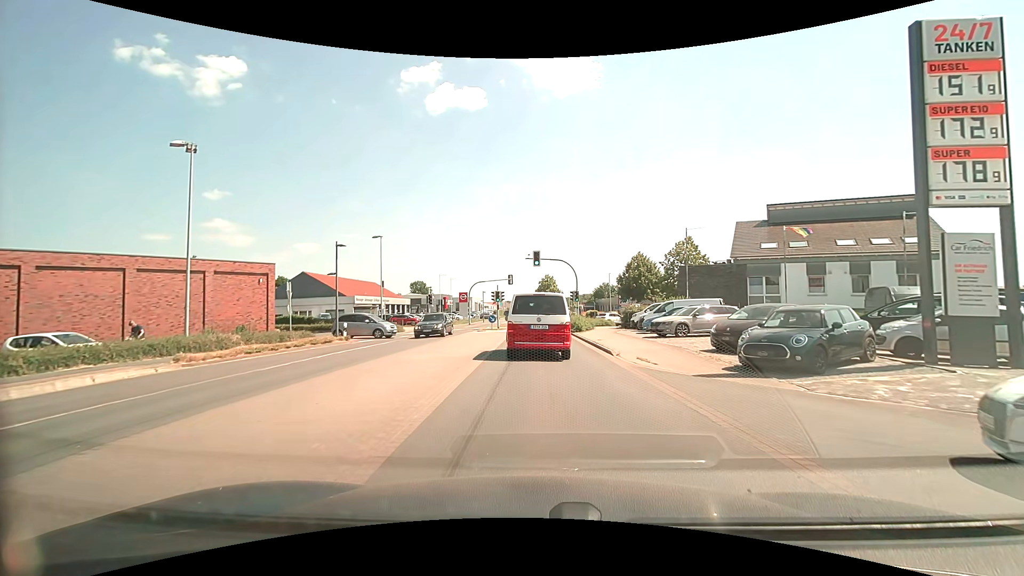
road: secondary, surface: asphalt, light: Day
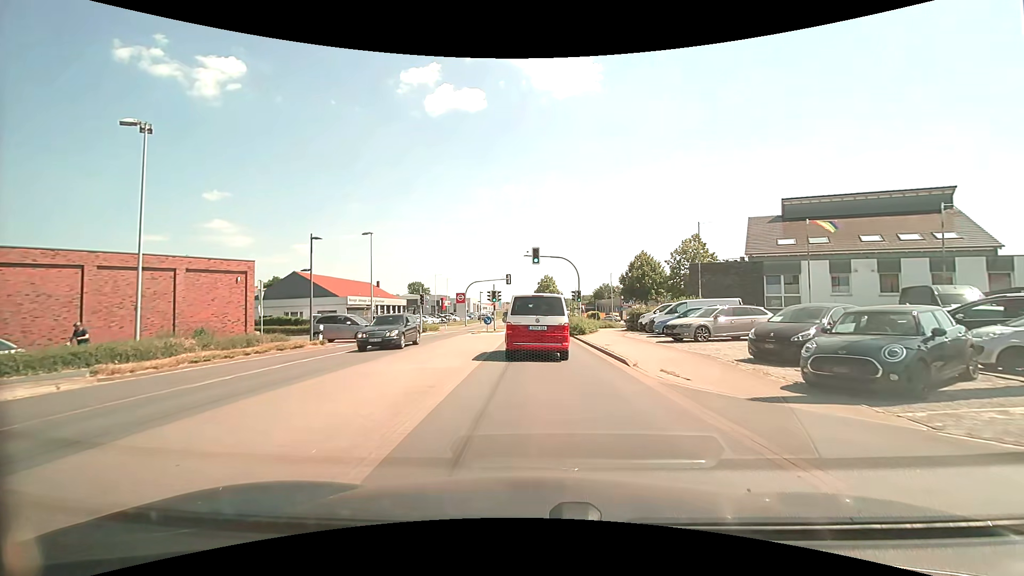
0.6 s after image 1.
(0.0, +2.9) m; -1°
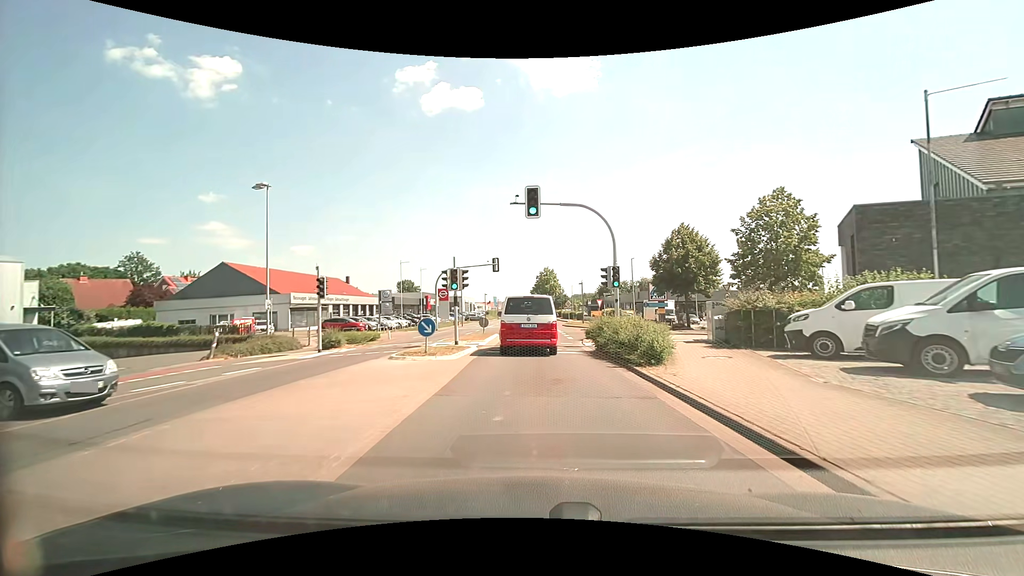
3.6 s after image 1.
(+0.2, +19.5) m; +1°
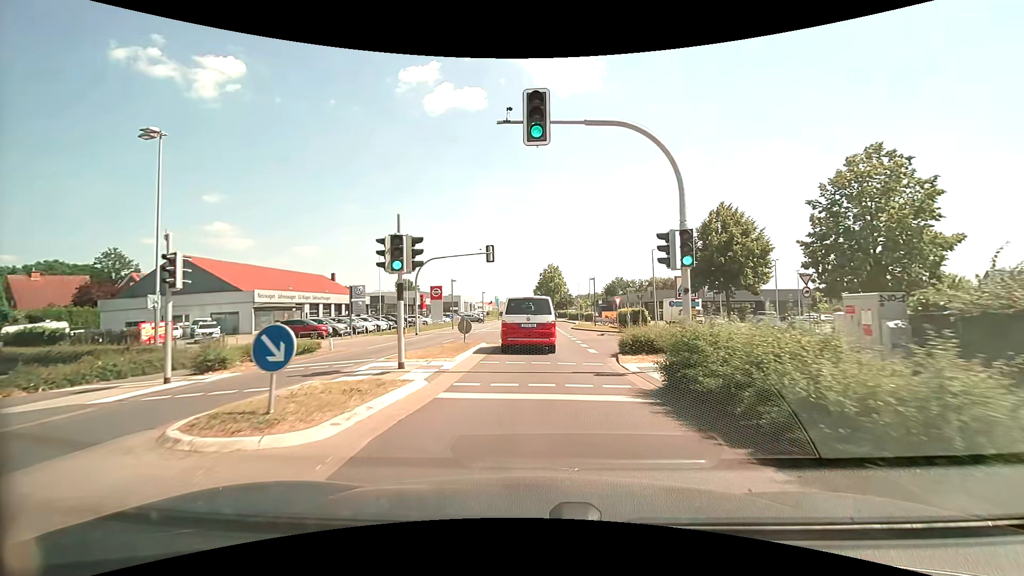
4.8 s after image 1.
(0.0, +9.5) m; -1°
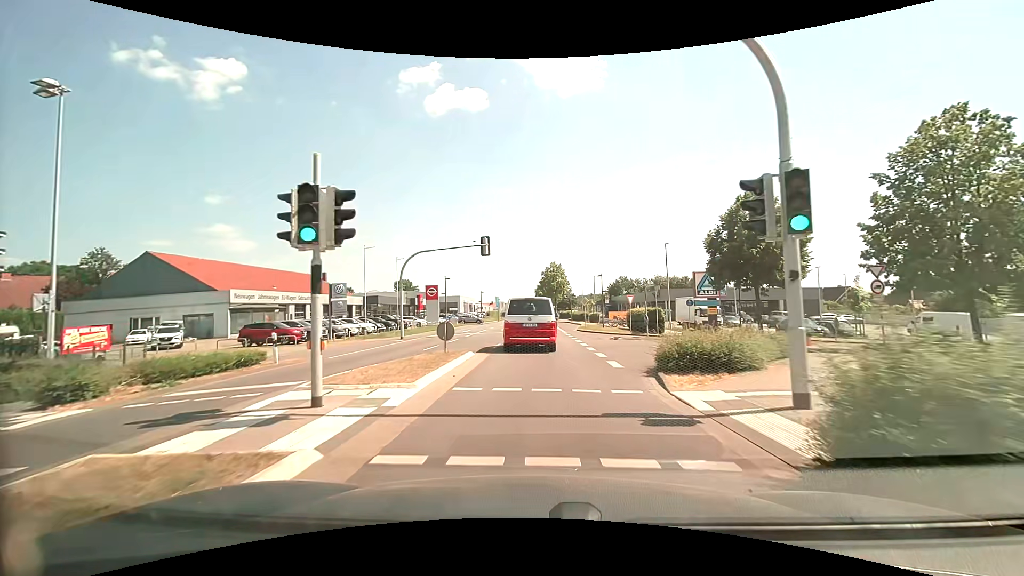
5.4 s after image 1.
(0.0, +4.9) m; 0°
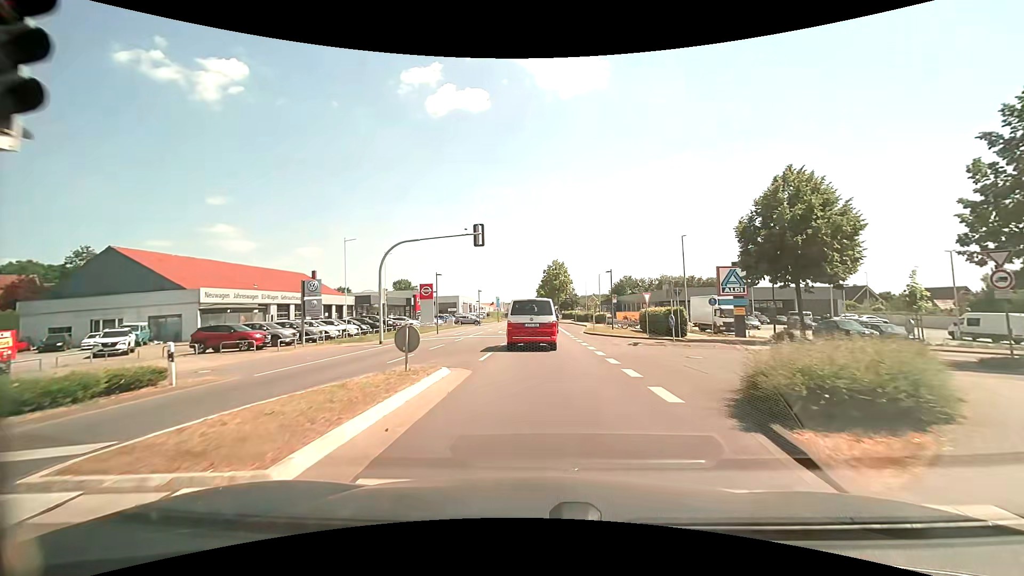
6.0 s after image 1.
(0.0, +5.0) m; 0°
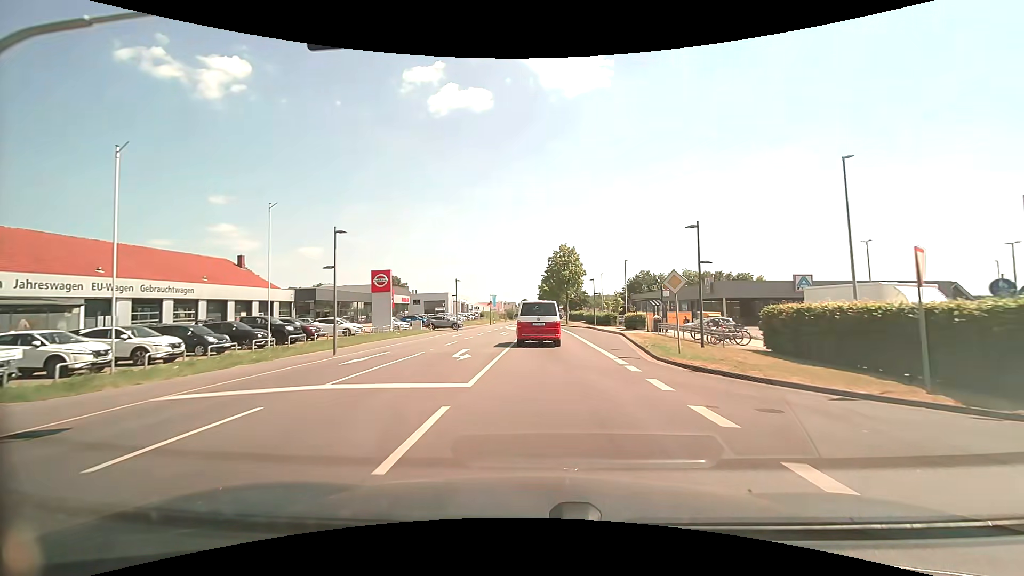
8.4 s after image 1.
(-0.1, +22.7) m; 0°
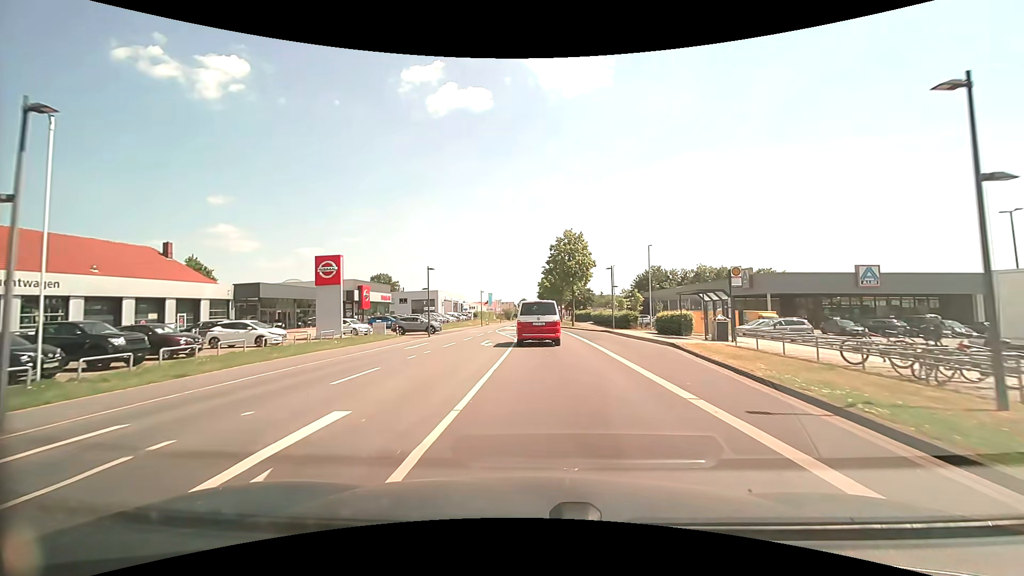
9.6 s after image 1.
(0.0, +13.1) m; 0°
(0, +10) (0, +20) (0, +30) (0, +40) (0, +50) (-1, +60) (-1, +70) (-1, +80) (-1, +90) (-1, +100) m
